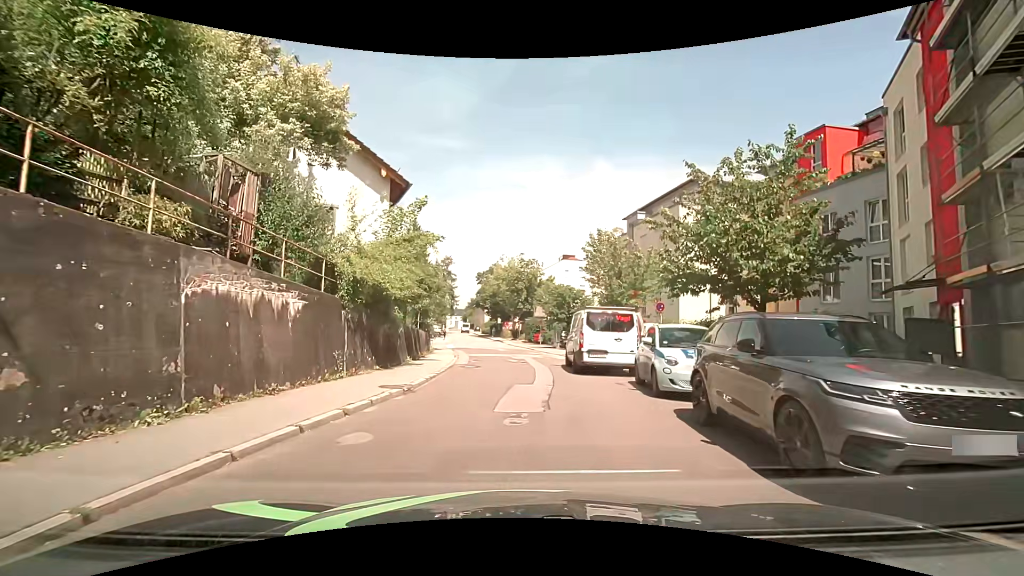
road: residential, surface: asphalt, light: Day
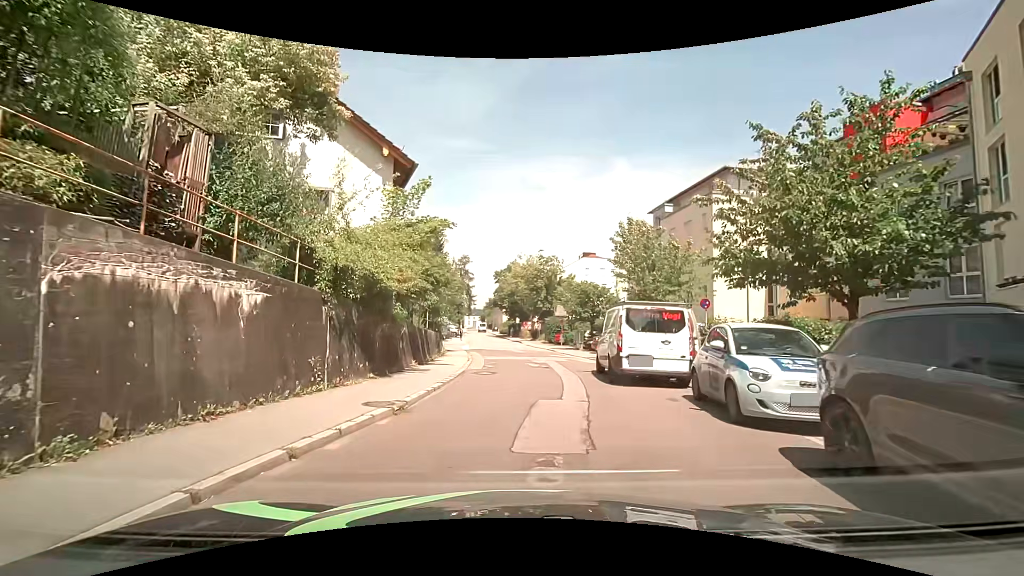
(-0.1, +2.7) m; -2°
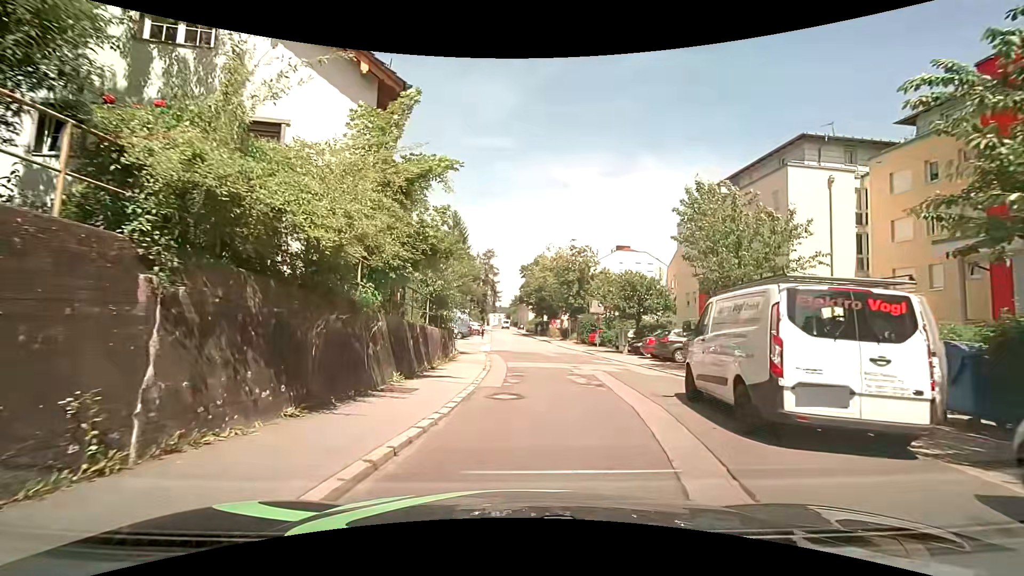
(-0.3, +6.0) m; -2°
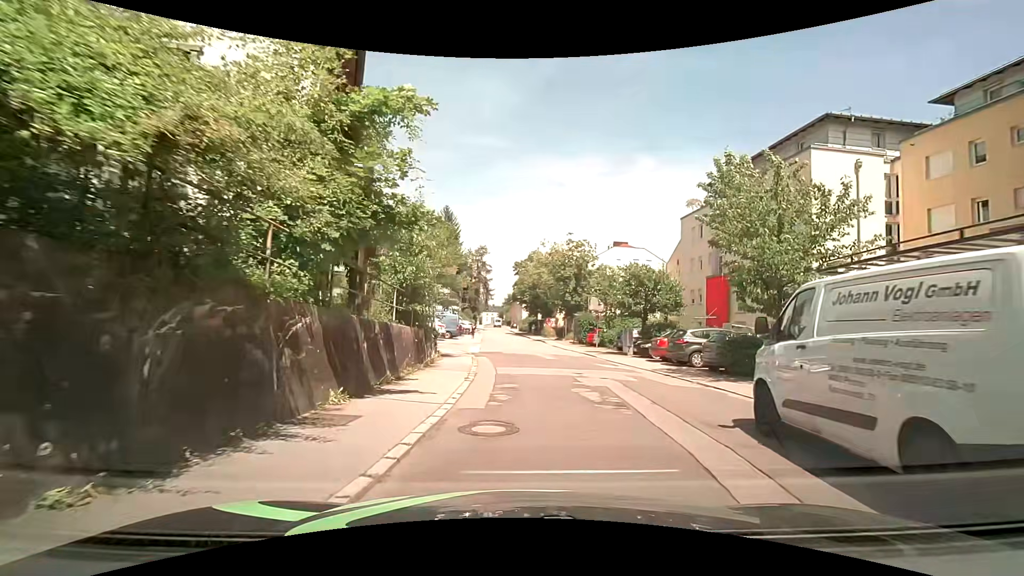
(-0.1, +3.2) m; -1°
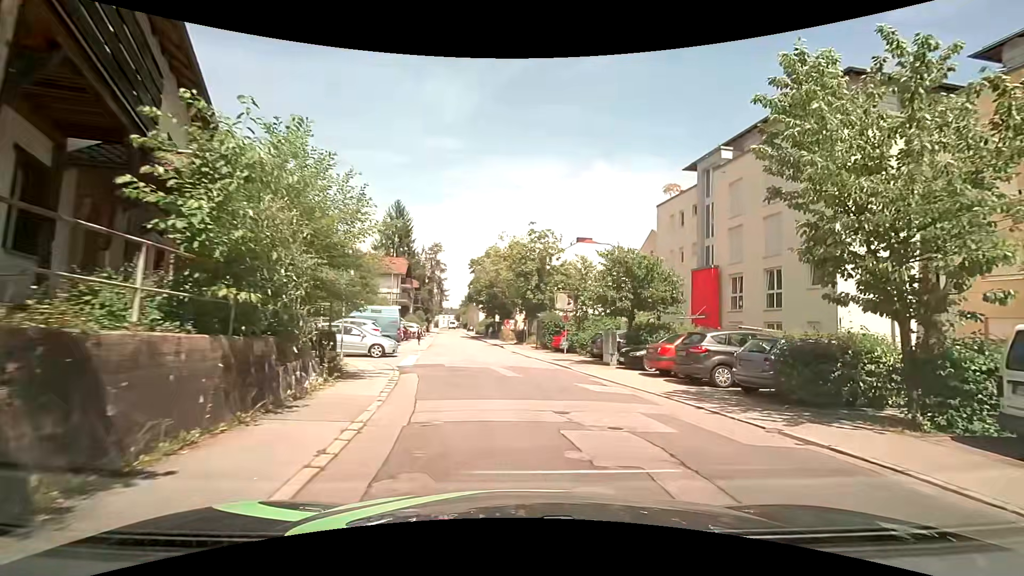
(+0.2, +6.6) m; +5°
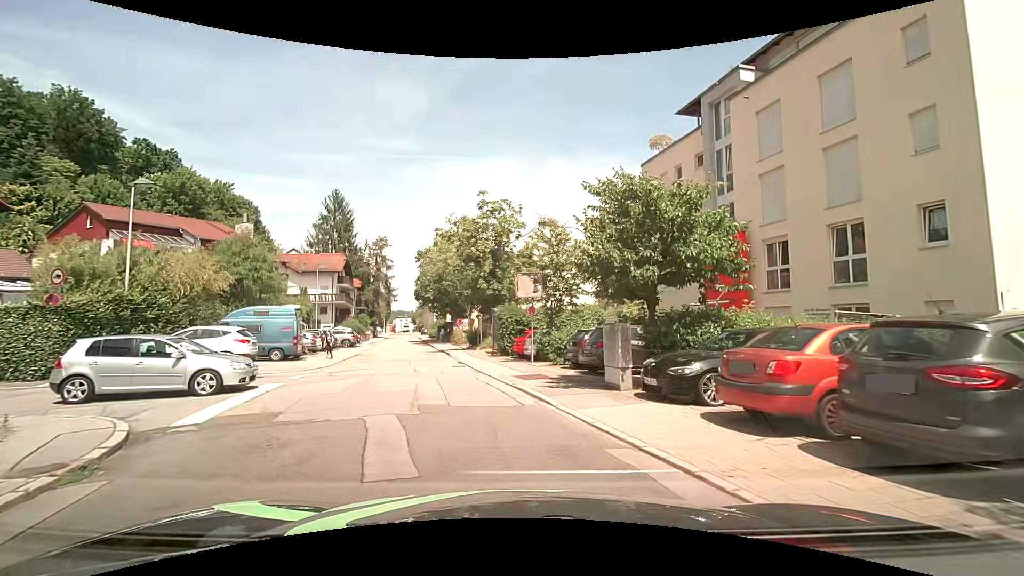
(+0.6, +9.9) m; +3°
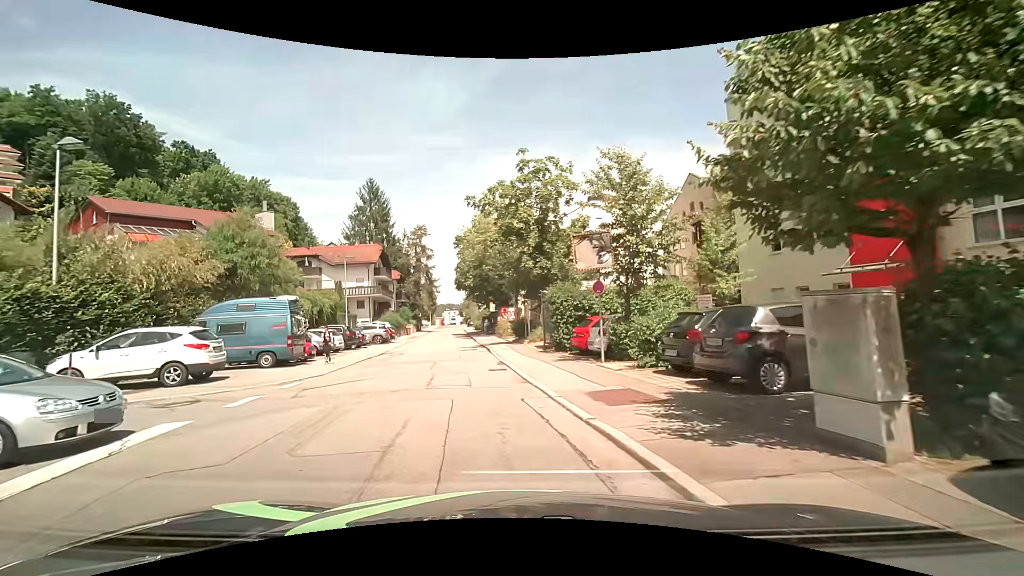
(-0.1, +6.4) m; -6°
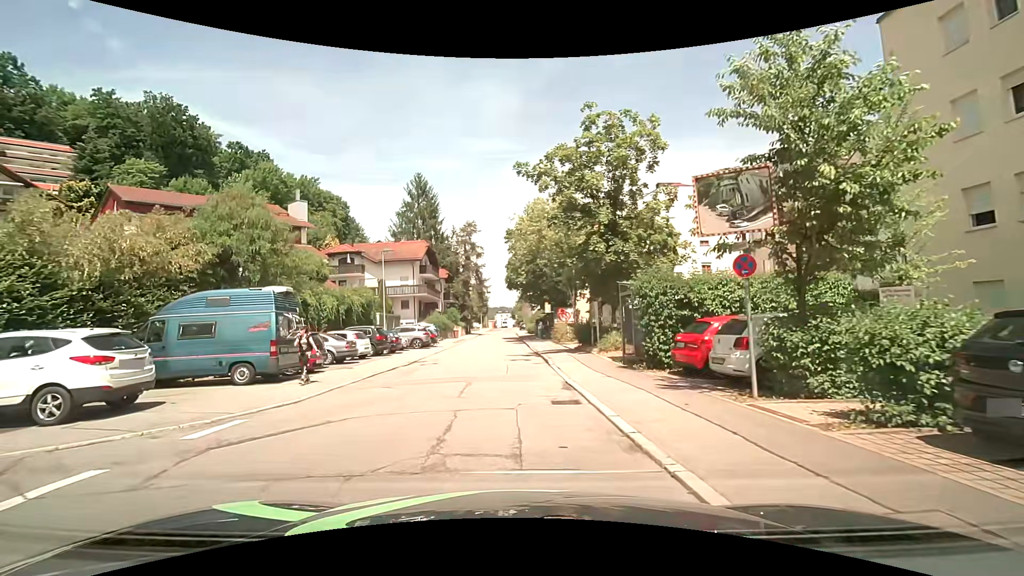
(-0.2, +6.1) m; -5°
(0, +10) (-1, +20) (-1, +30) (-1, +40) (-1, +50) (-1, +60) (-1, +70) (-2, +80) (-2, +90) (-2, +100) m
